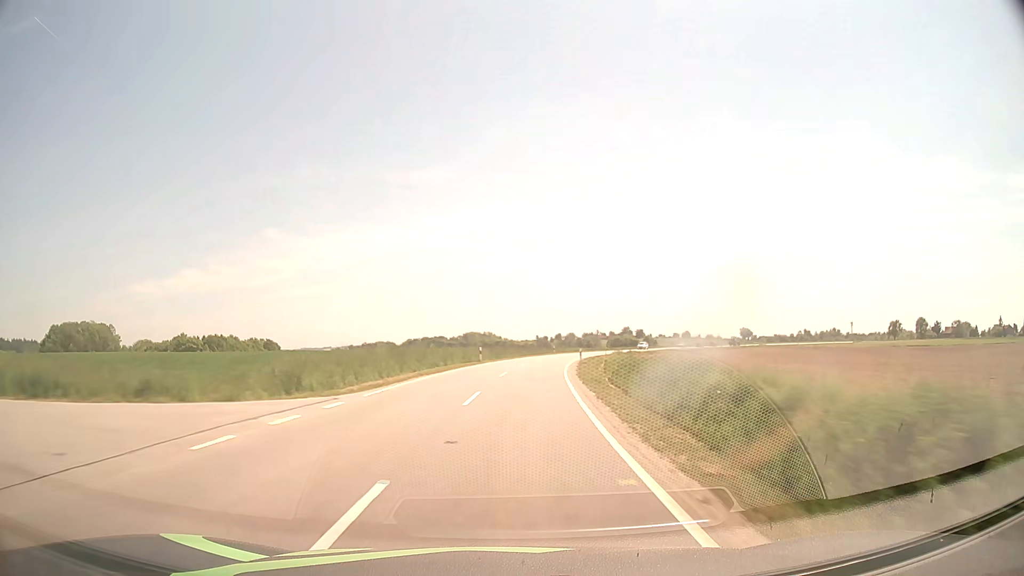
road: tertiary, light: Day
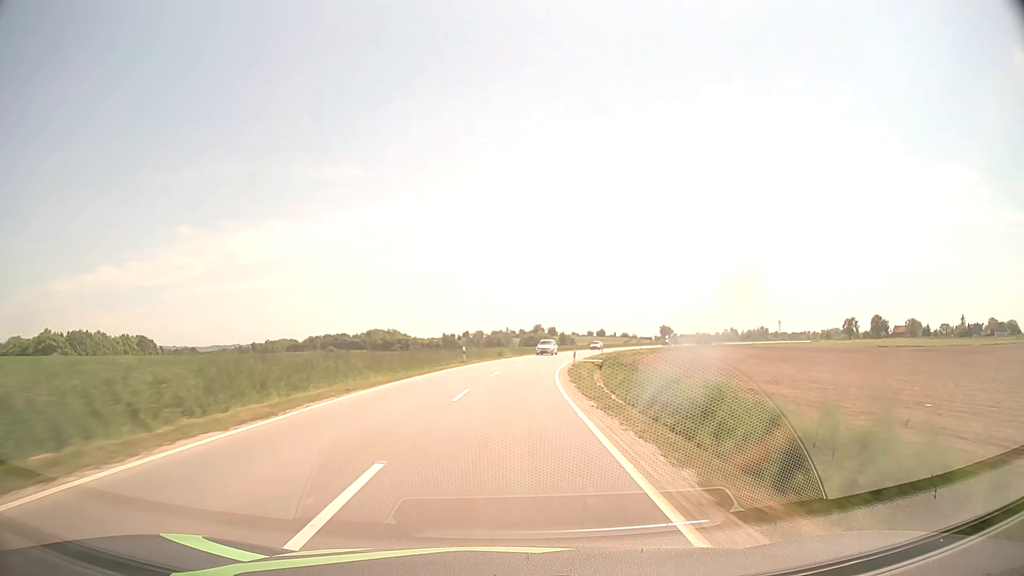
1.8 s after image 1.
(+3.3, +47.3) m; +8°
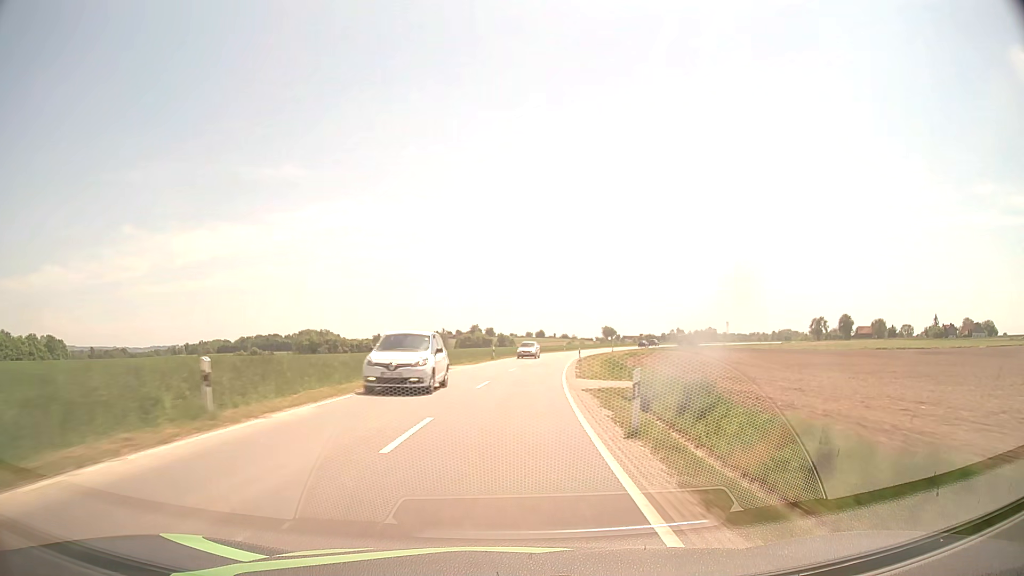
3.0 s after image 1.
(+1.3, +31.7) m; +5°
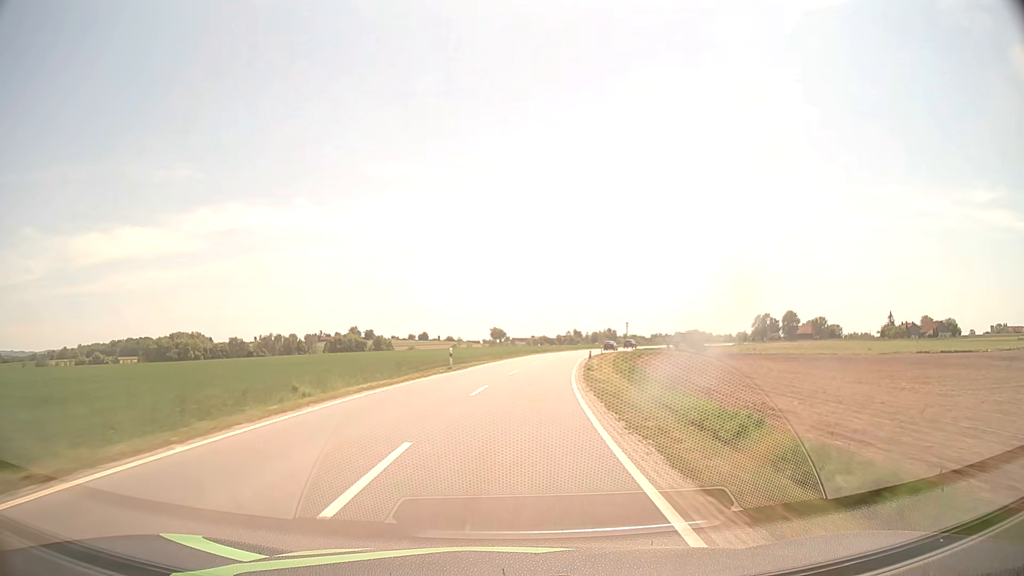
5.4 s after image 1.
(+5.6, +63.1) m; +10°
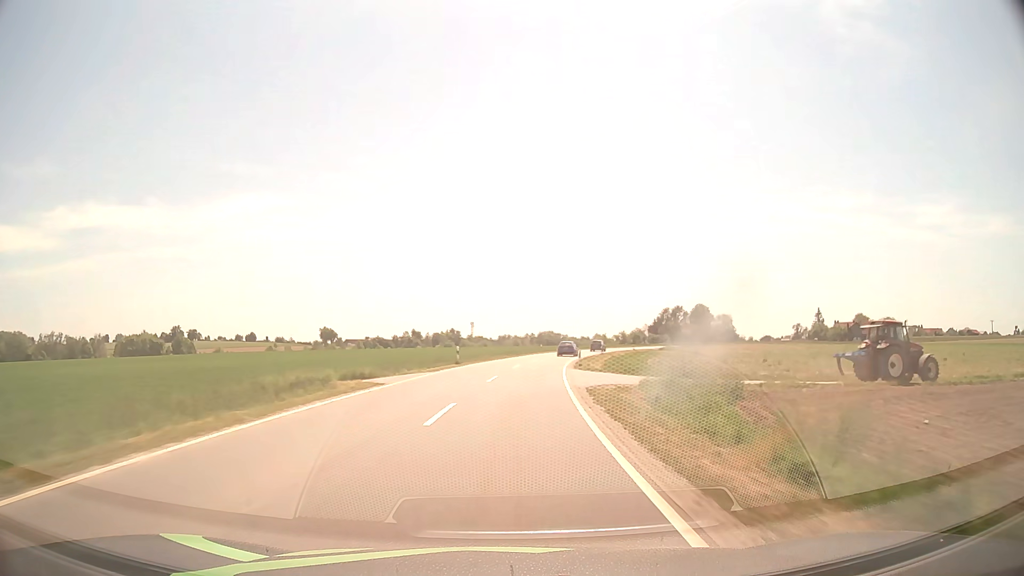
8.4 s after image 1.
(+9.6, +78.3) m; +14°
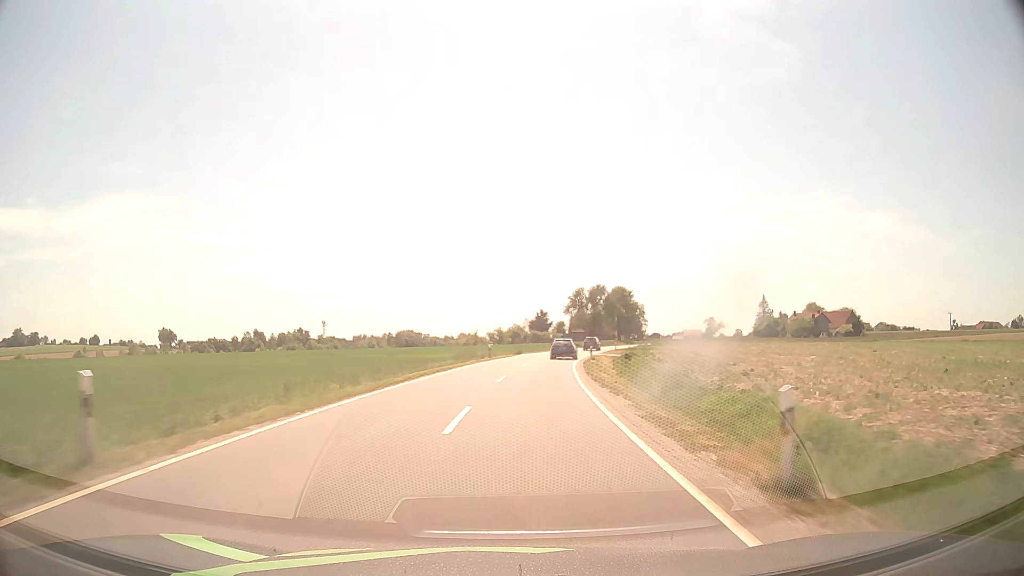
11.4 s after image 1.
(+7.4, +72.5) m; +12°
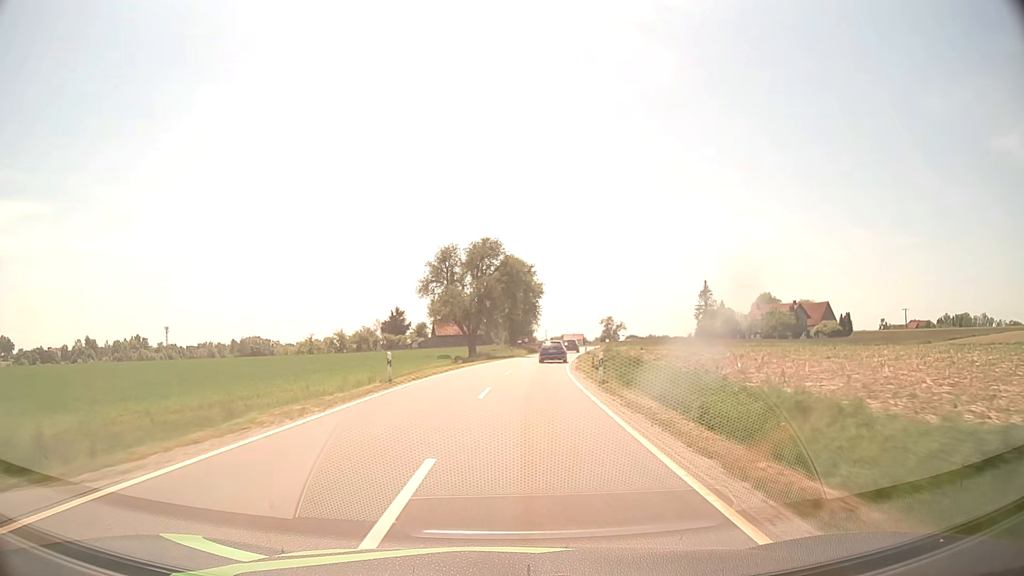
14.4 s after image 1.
(+6.8, +65.8) m; +11°
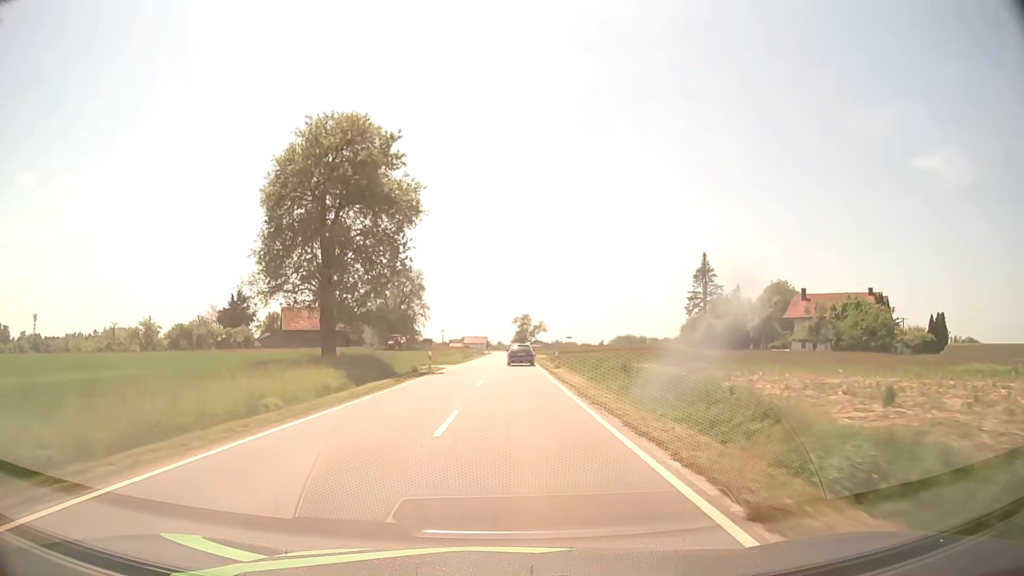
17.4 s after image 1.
(+5.4, +66.5) m; +9°
(0, +10) (0, +20) (0, +30) (0, +40) (+1, +50) (+1, +60) (+1, +70) (+1, +80) (+1, +90) (+1, +100) m
